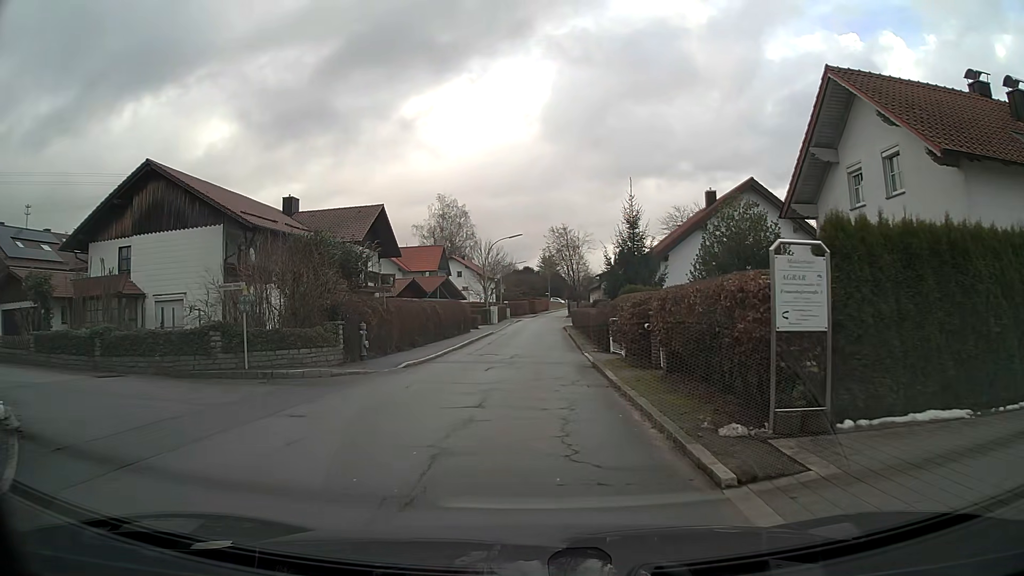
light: Day
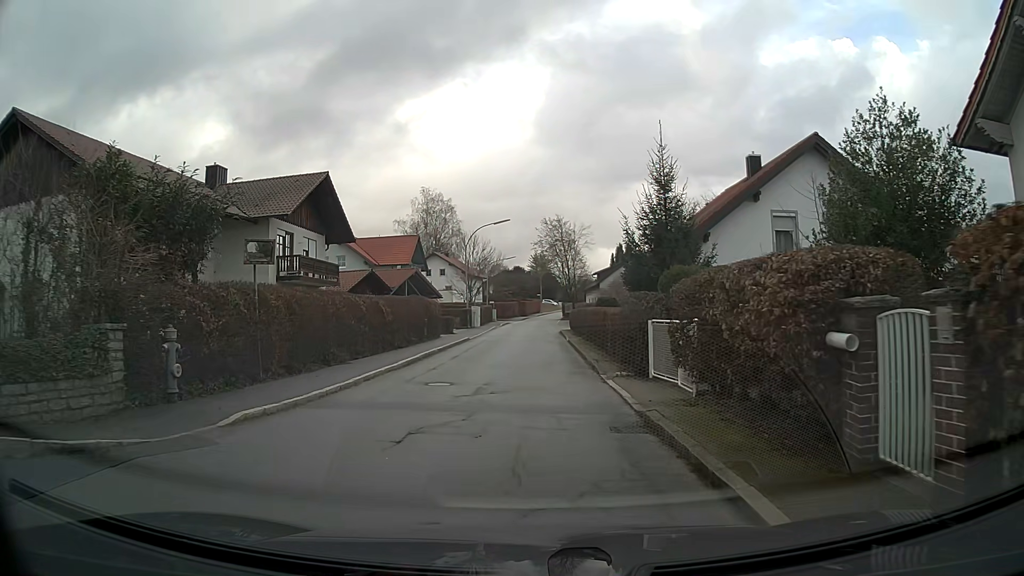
(-0.2, +10.6) m; -1°
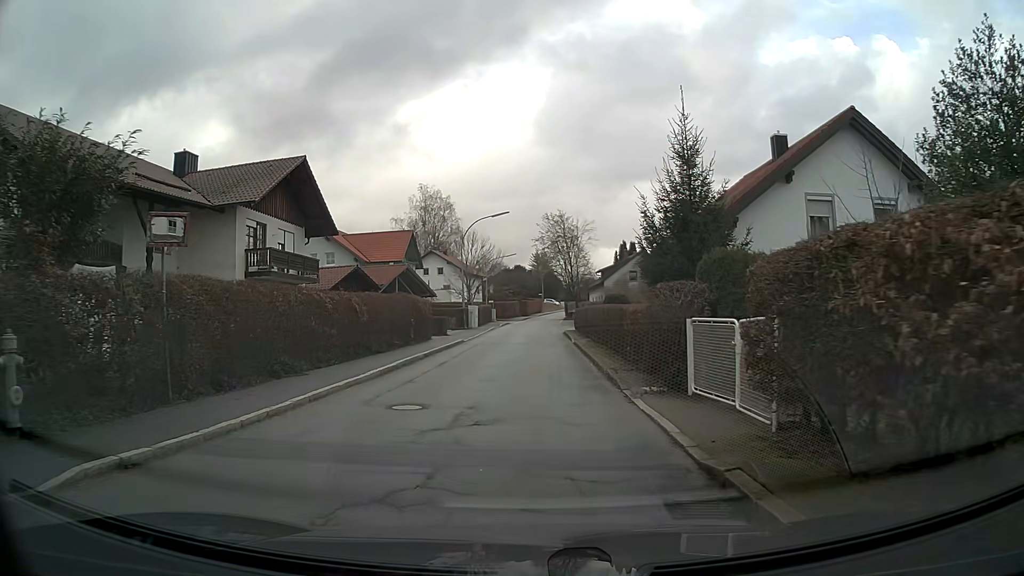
(0.0, +3.7) m; 0°
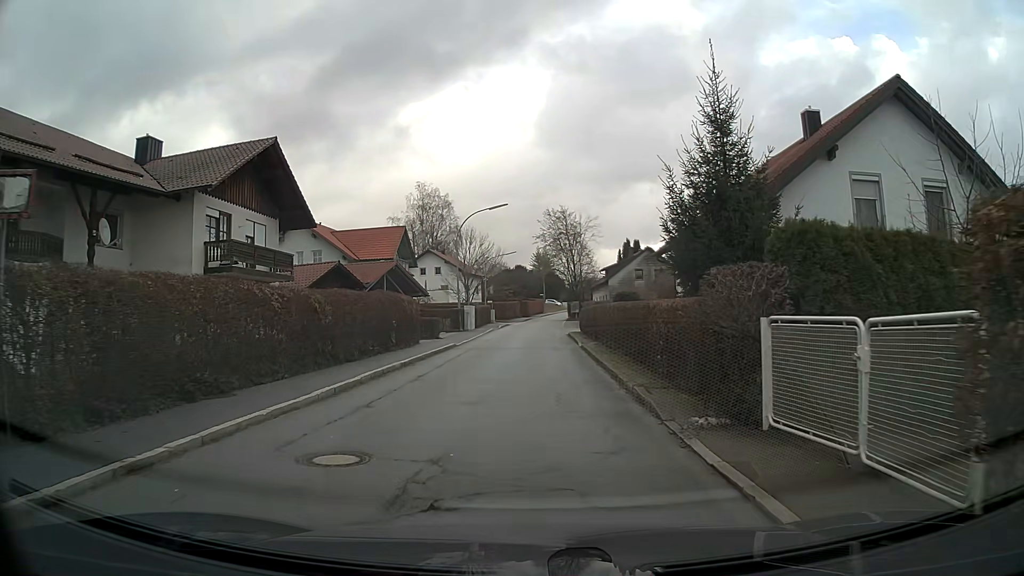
(0.0, +3.8) m; 0°
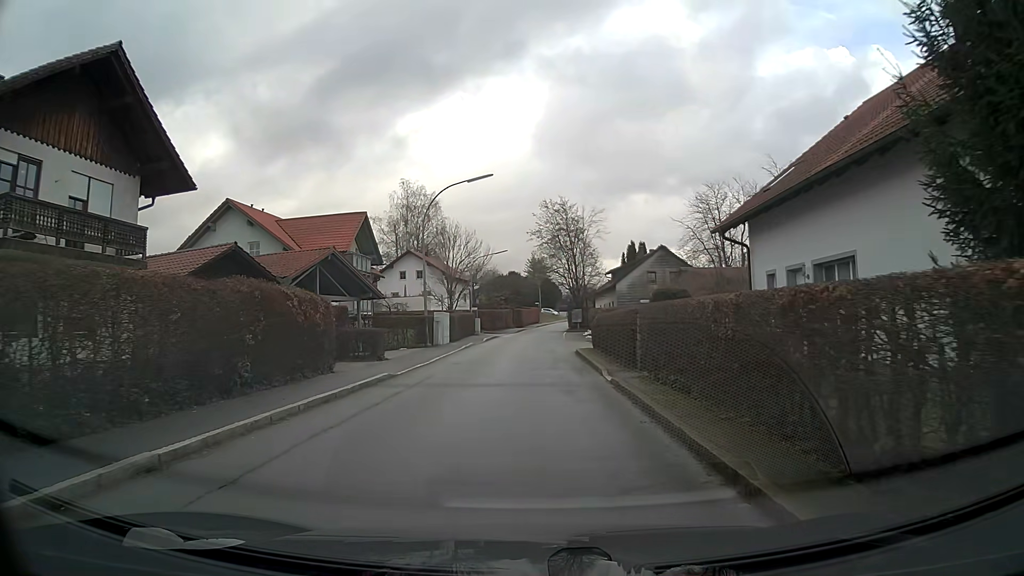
(0.0, +11.8) m; 0°
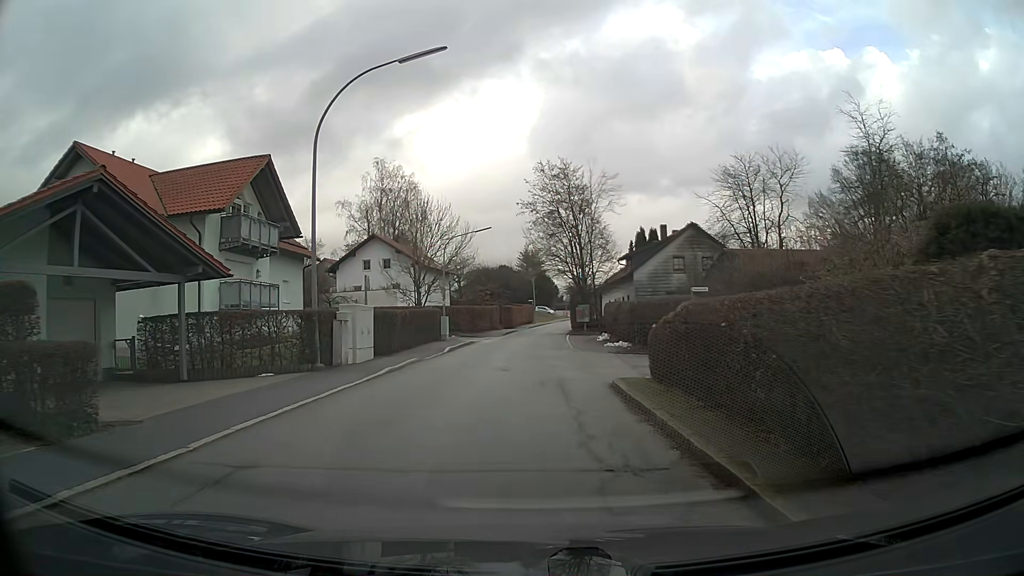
(+0.1, +15.8) m; 0°
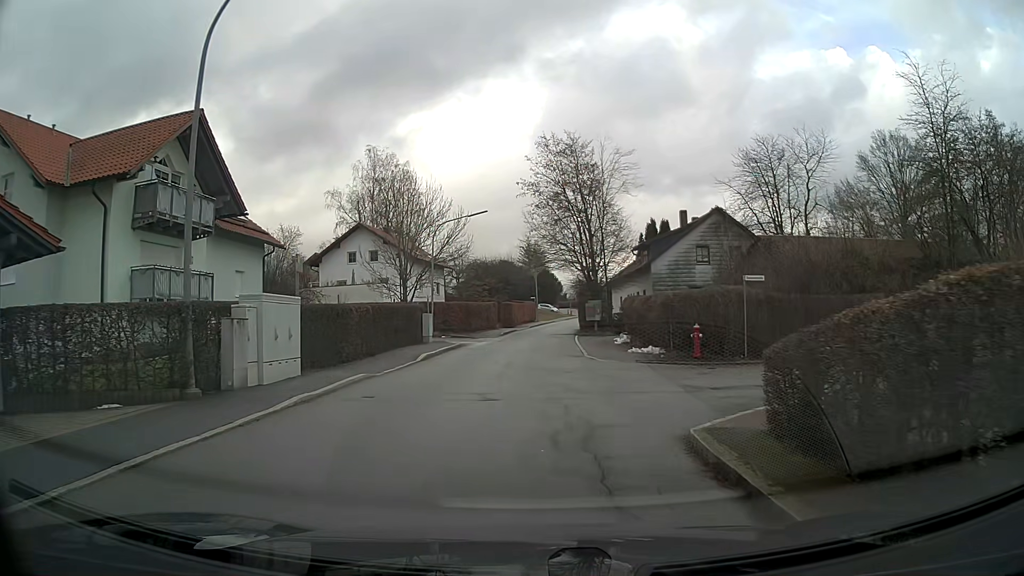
(0.0, +6.6) m; 0°
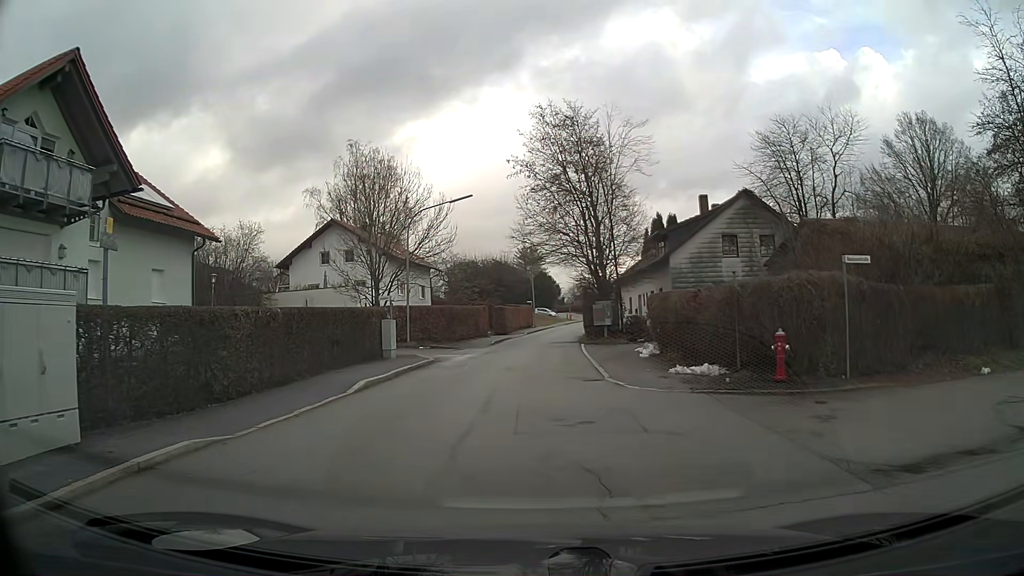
(0.0, +7.2) m; 0°
(0, +10) (0, +20) (0, +30) (+1, +40) (+2, +50) (+3, +60) (+4, +70) (+6, +80) (+8, +89) (+10, +99) m
